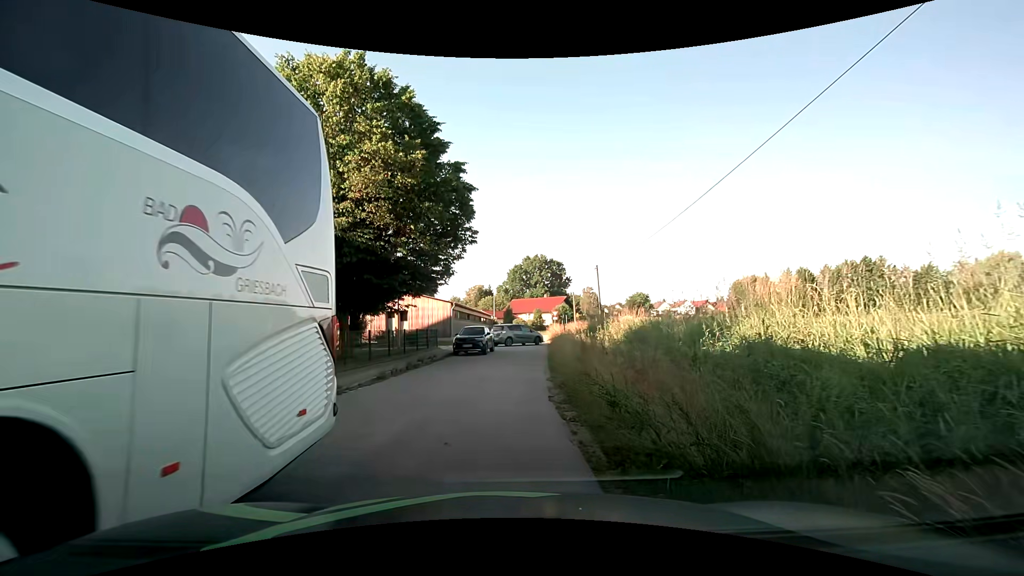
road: residential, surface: asphalt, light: Day
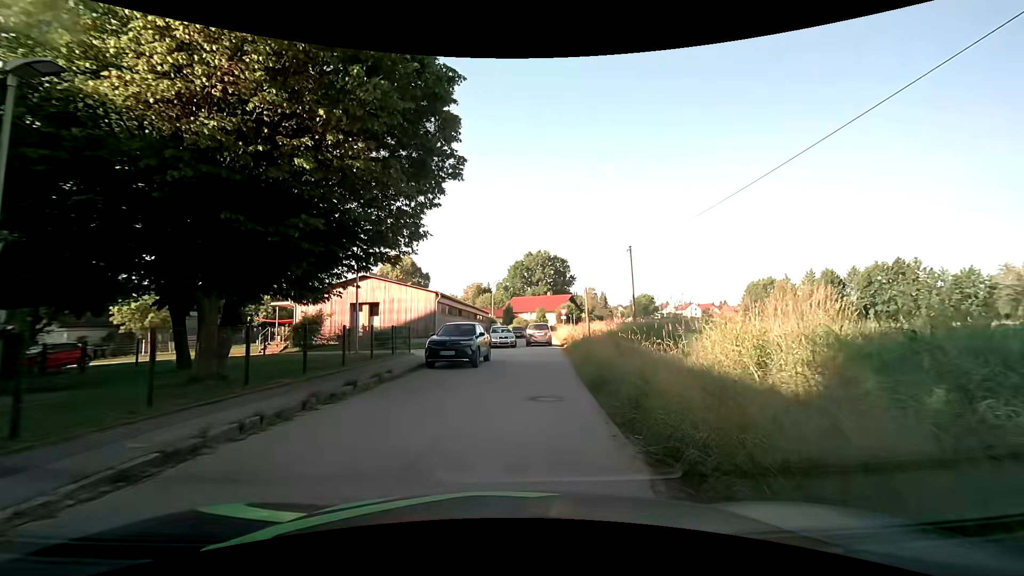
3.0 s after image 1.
(-0.2, +9.9) m; 0°
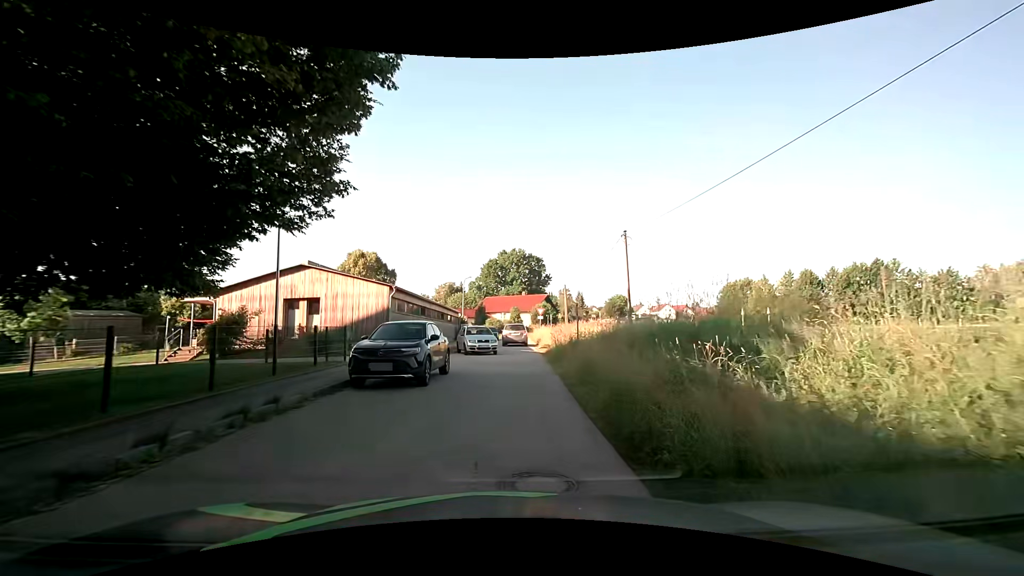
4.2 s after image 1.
(+0.2, +5.3) m; +3°
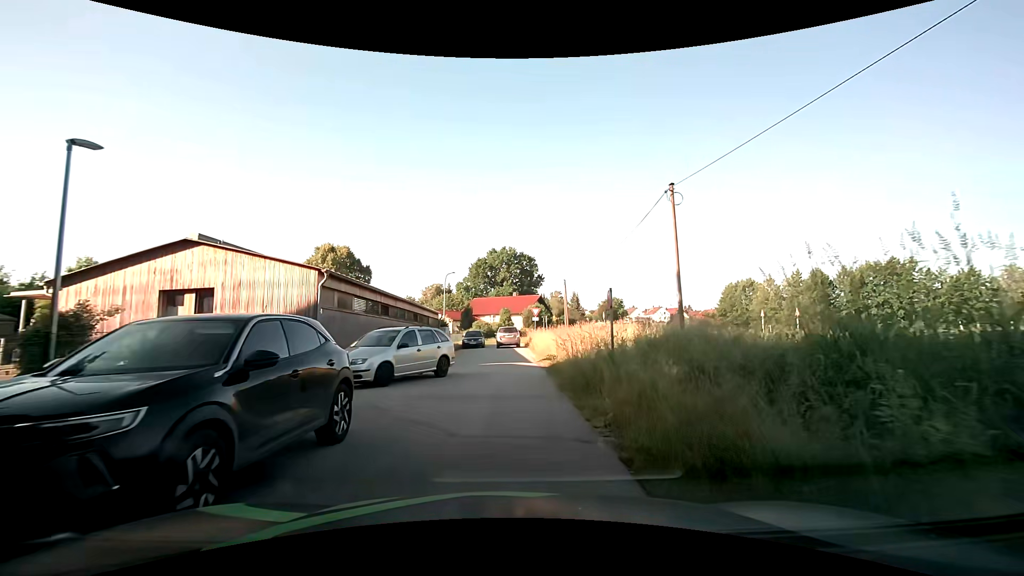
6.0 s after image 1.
(+0.2, +8.4) m; +1°
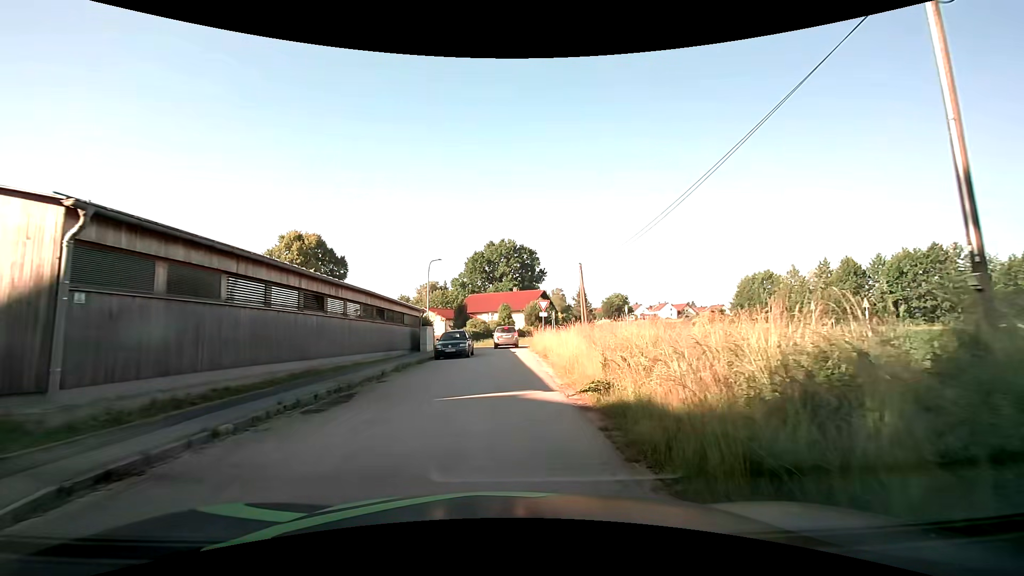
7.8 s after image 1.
(+0.2, +10.1) m; 0°
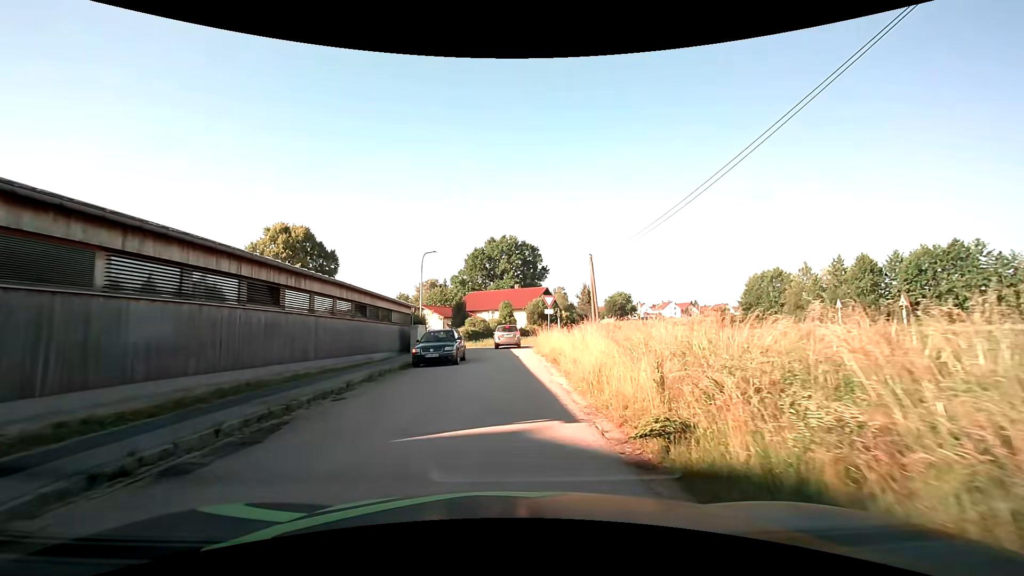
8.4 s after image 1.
(0.0, +3.7) m; 0°
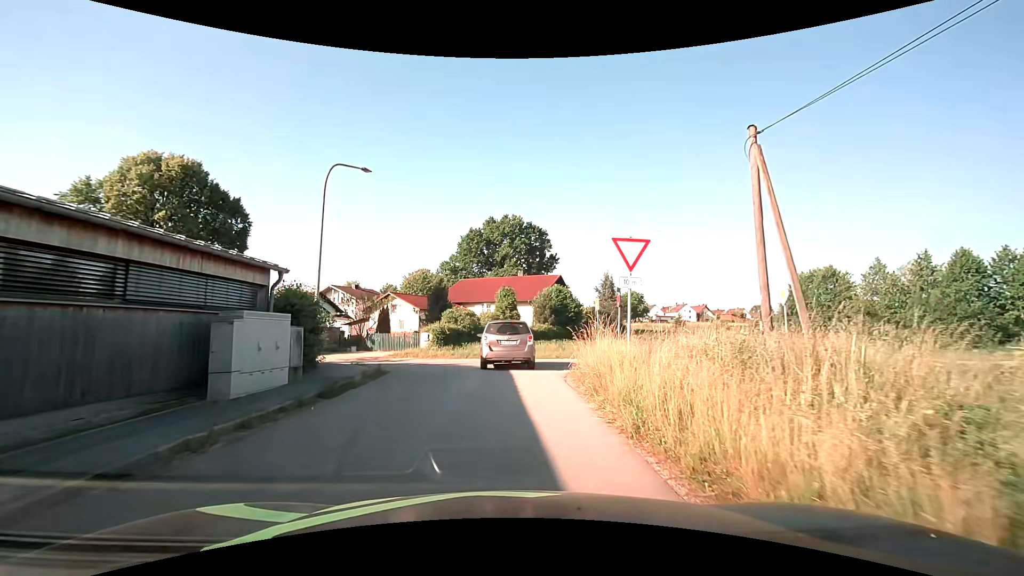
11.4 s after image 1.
(-0.1, +19.5) m; 0°
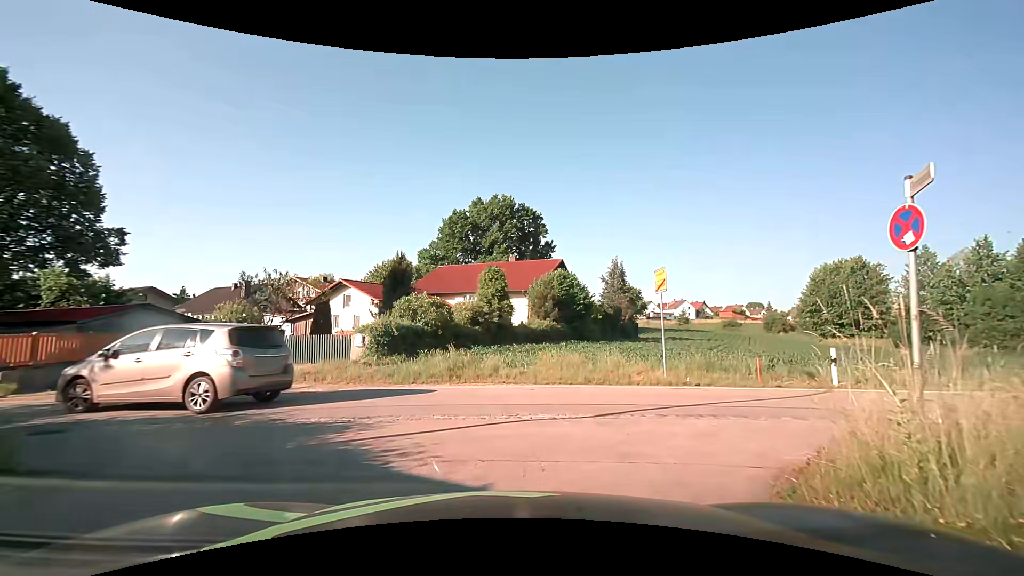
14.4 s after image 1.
(+0.2, +12.2) m; +1°
